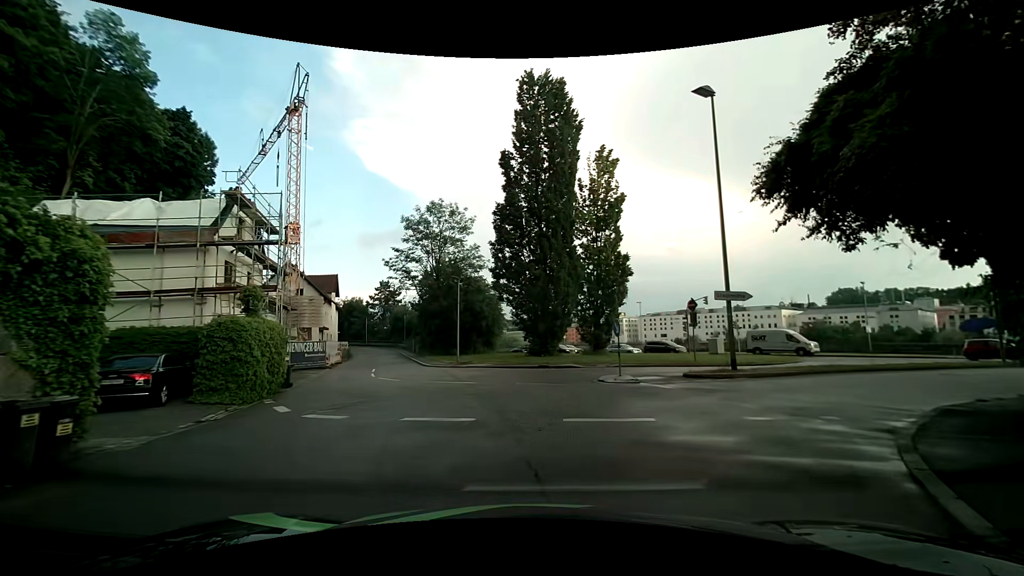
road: residential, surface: asphalt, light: Day
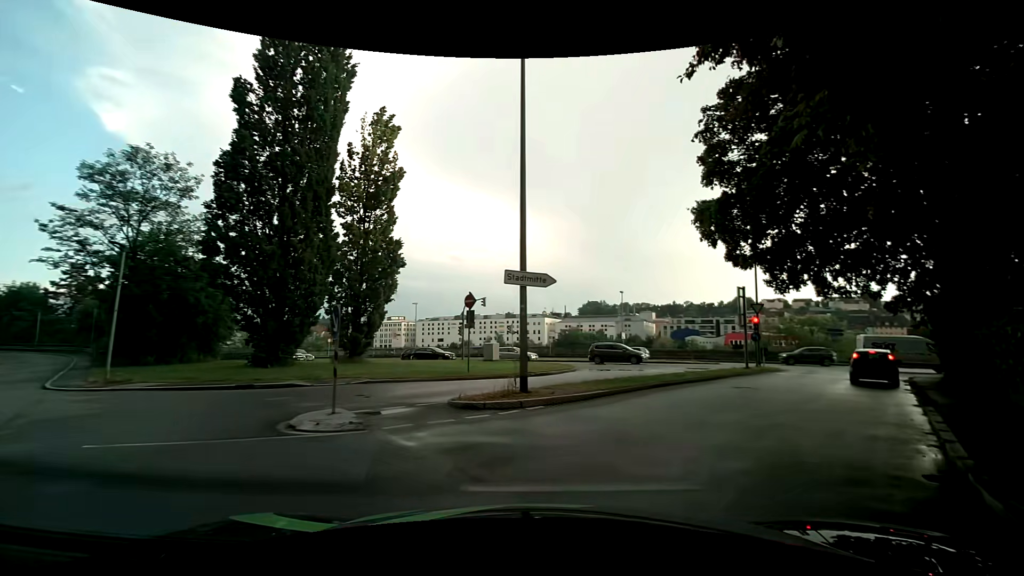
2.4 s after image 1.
(+1.4, +7.4) m; +25°
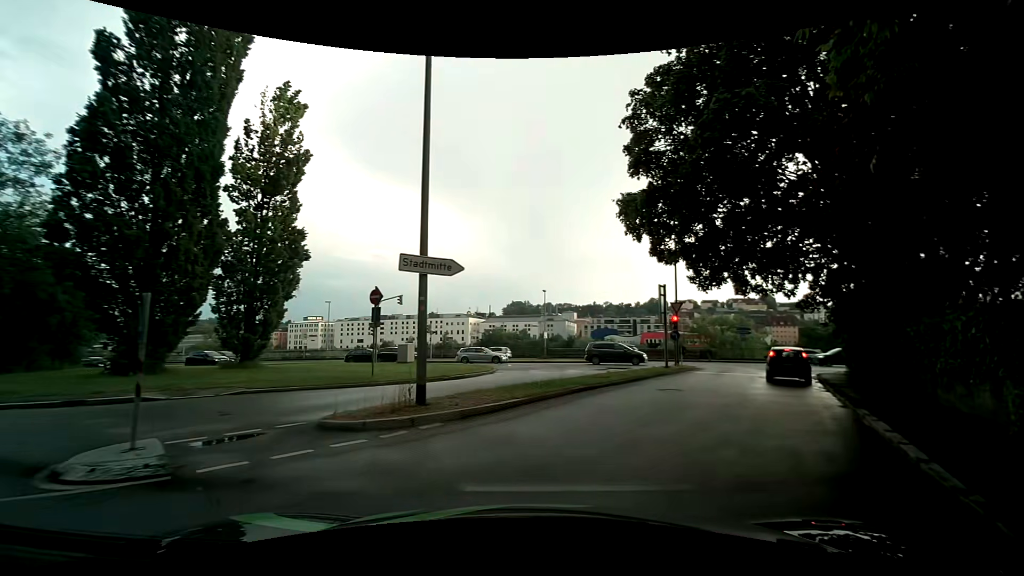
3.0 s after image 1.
(+0.1, +2.0) m; +8°
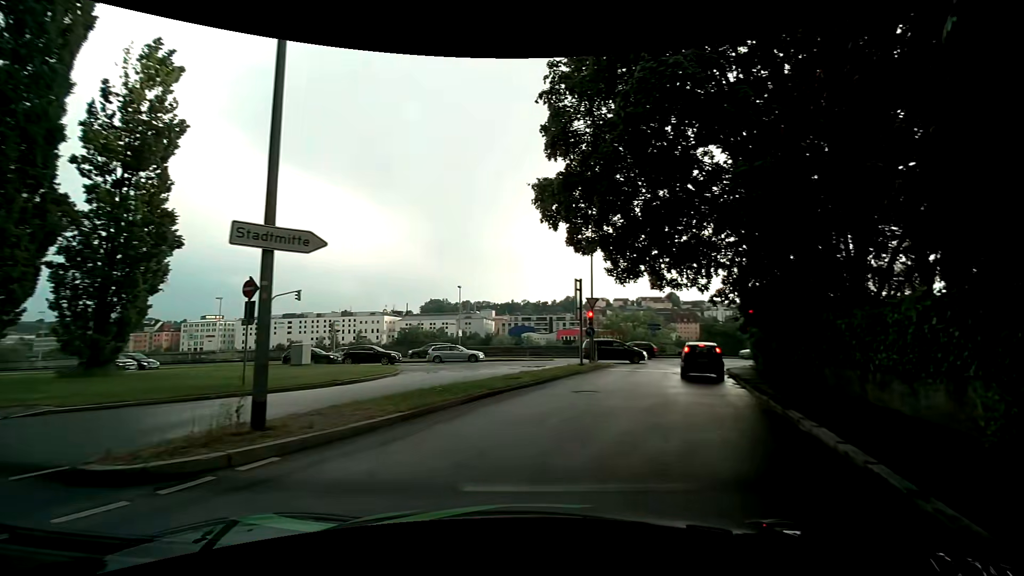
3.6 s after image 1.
(+0.2, +2.1) m; +10°
